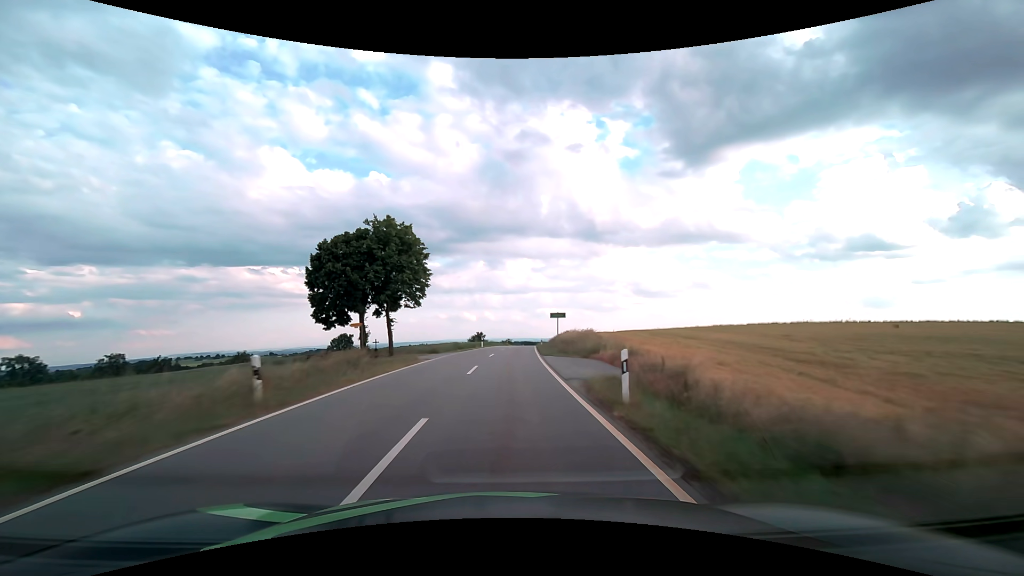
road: tertiary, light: Day
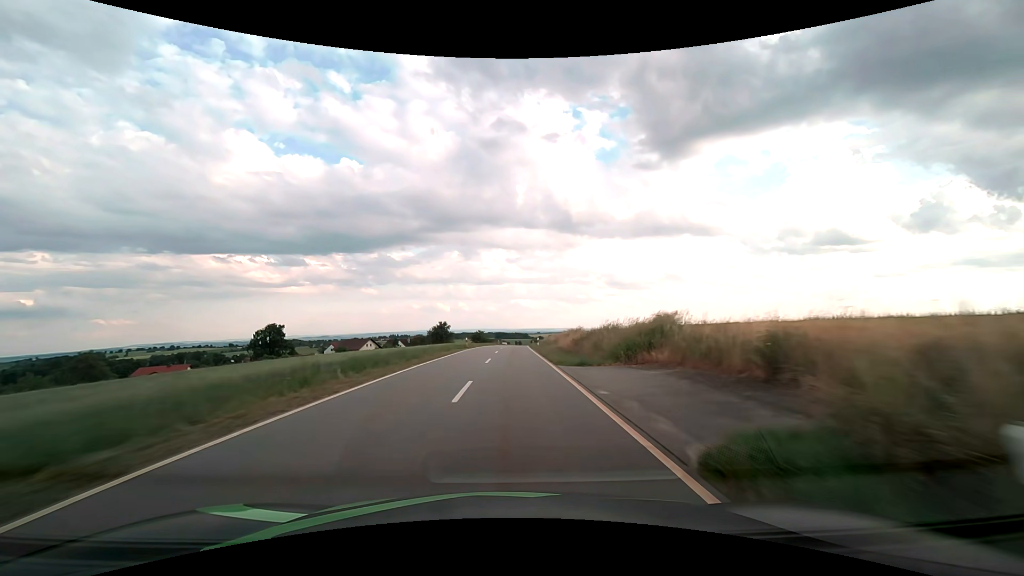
(+1.3, +55.3) m; +3°
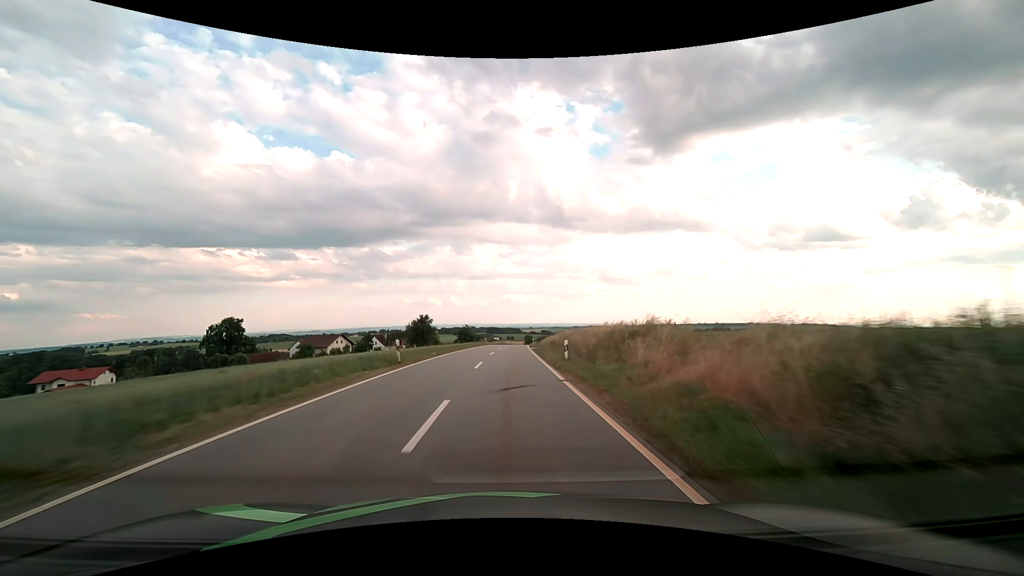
(+0.3, +28.1) m; +1°
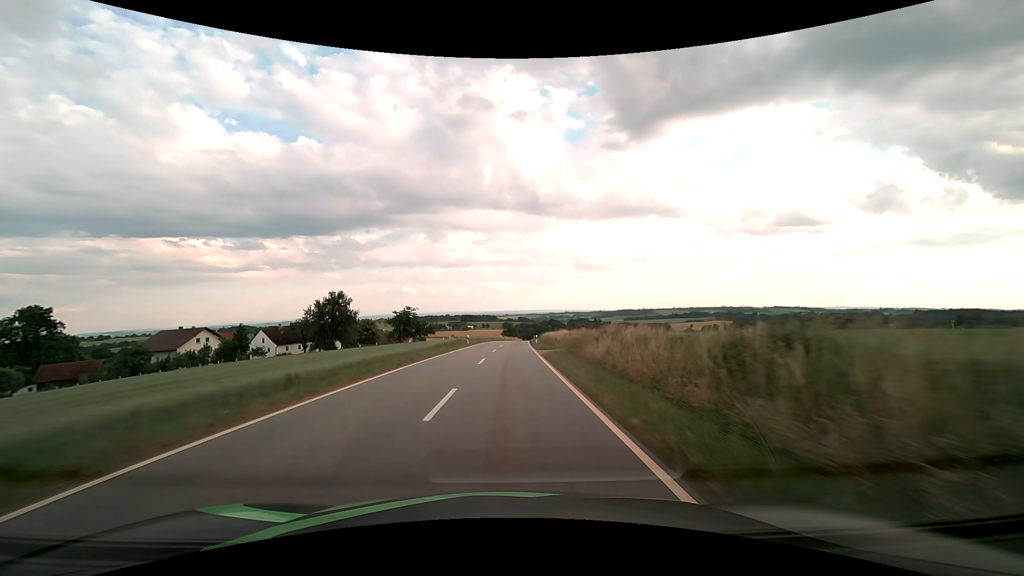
(+1.4, +71.1) m; +3°
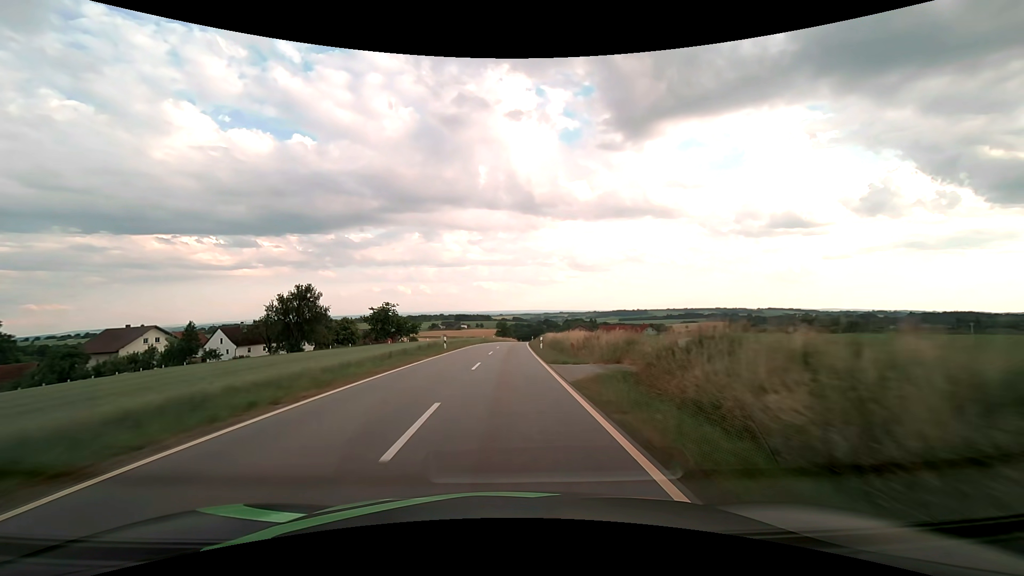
(+0.1, +14.3) m; +1°
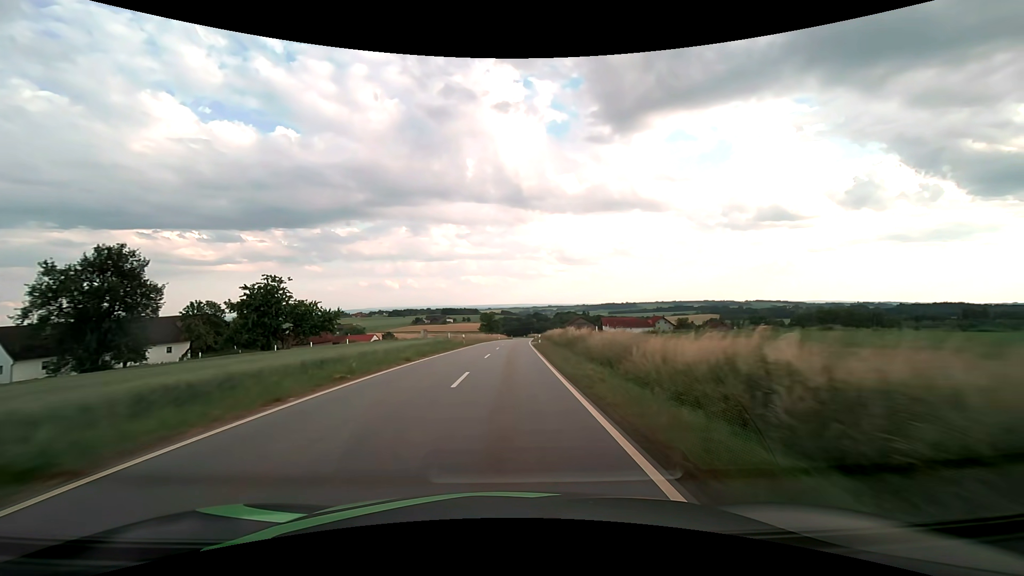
(+0.5, +42.4) m; +1°
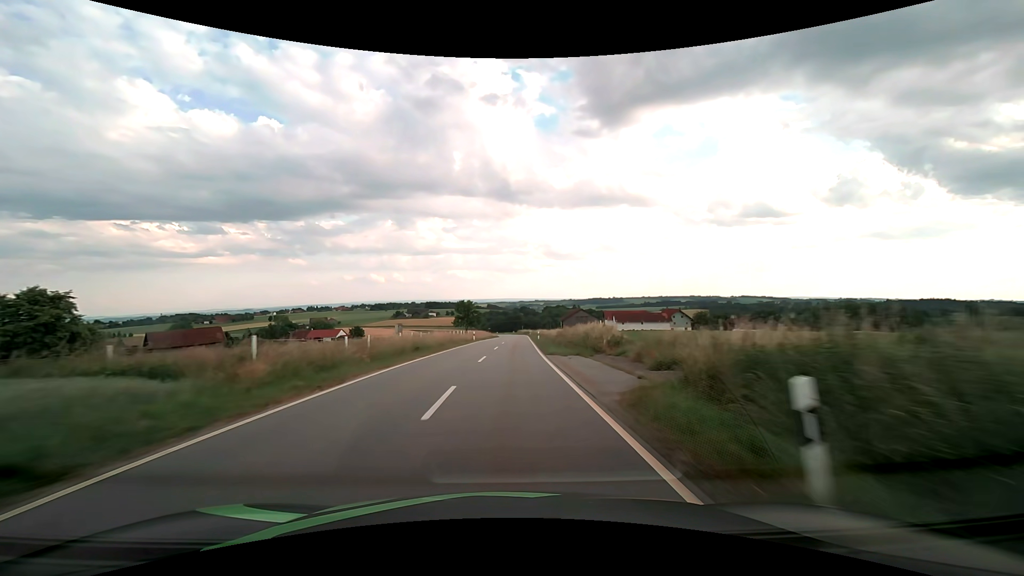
(+0.5, +40.3) m; +2°
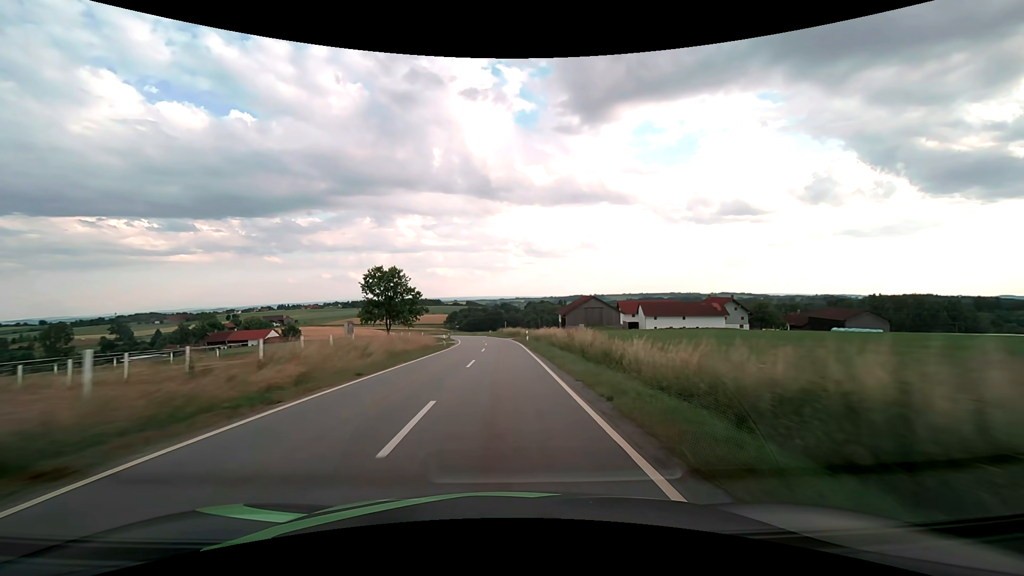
(+1.4, +62.3) m; +2°
(0, +10) (0, +20) (0, +30) (-1, +40) (-1, +50) (-2, +60) (-3, +70) (-4, +80) (-6, +90) (-8, +99) m
